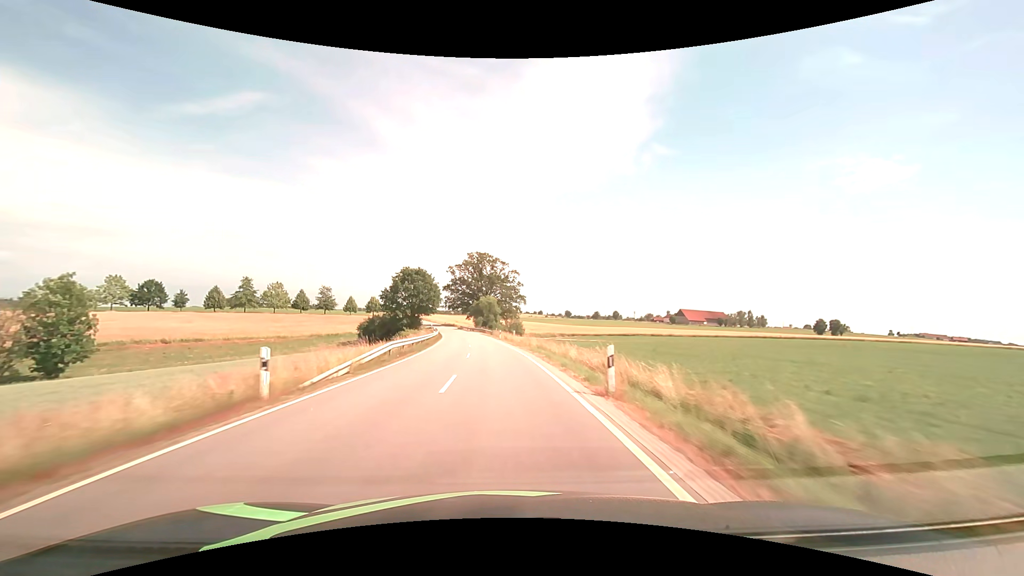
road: tertiary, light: Day
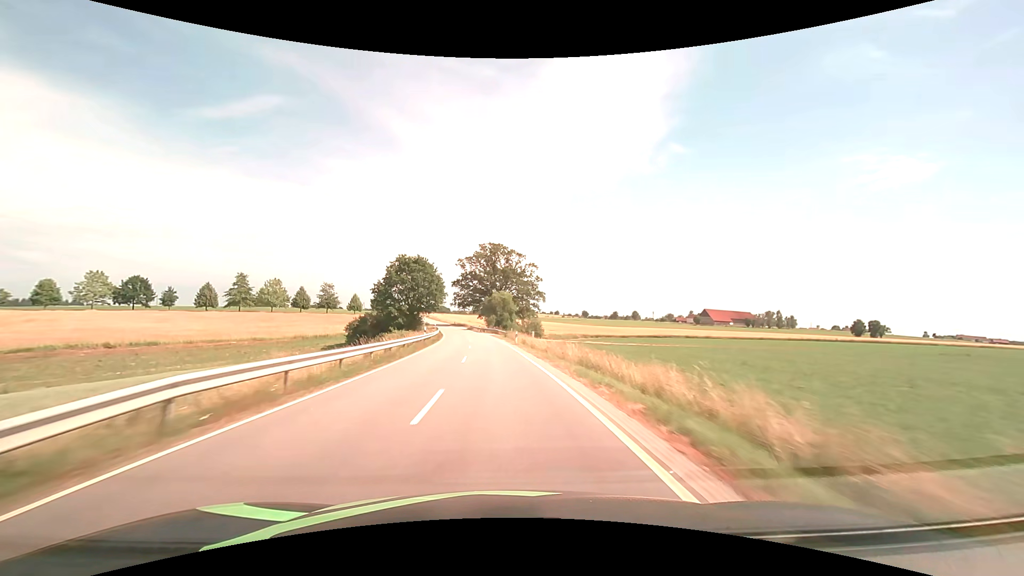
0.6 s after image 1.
(-0.2, +15.5) m; -2°
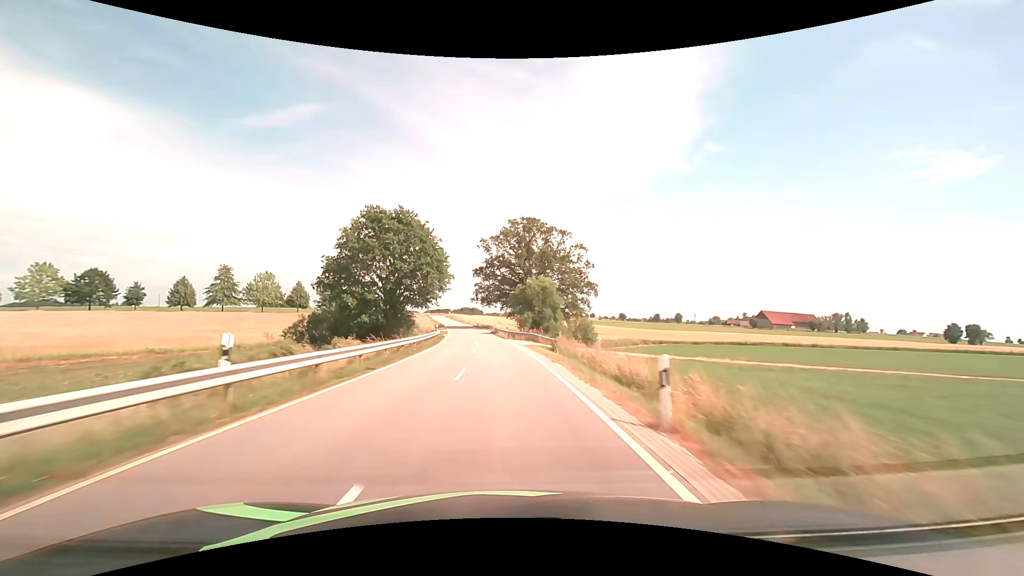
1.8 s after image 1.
(-1.0, +31.0) m; -4°
(0, +10) (0, +20) (-1, +30) (-2, +40) (-2, +50) (-4, +60) (-5, +70) (-6, +80) (-7, +90) (-9, +99) m
